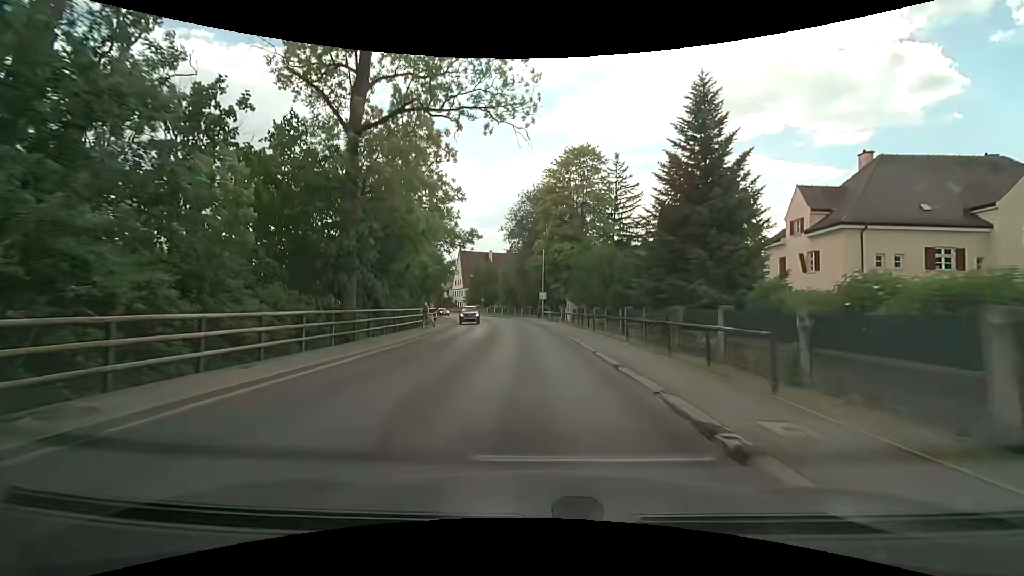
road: secondary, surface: asphalt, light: Day
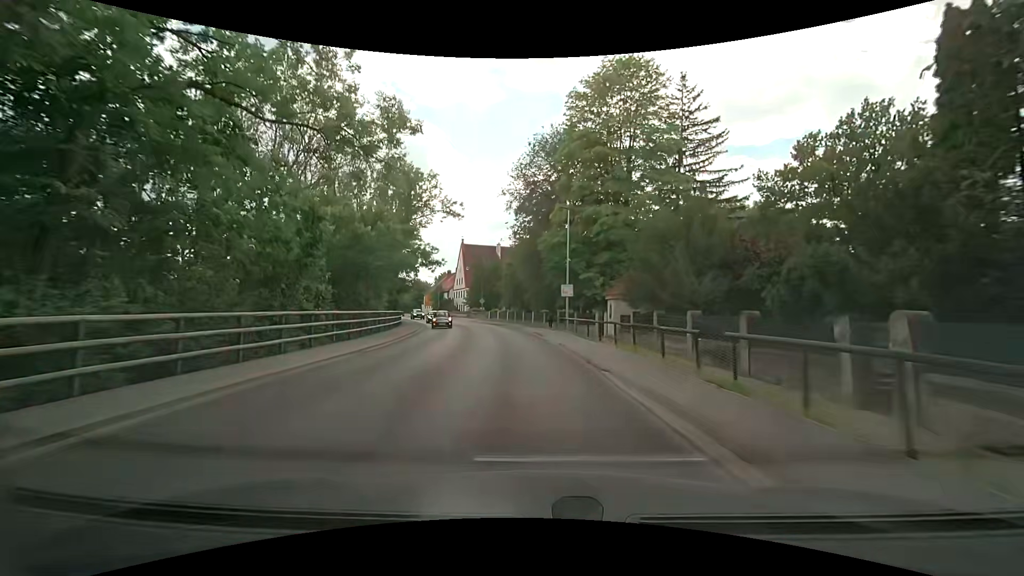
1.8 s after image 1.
(-0.1, +23.1) m; -1°
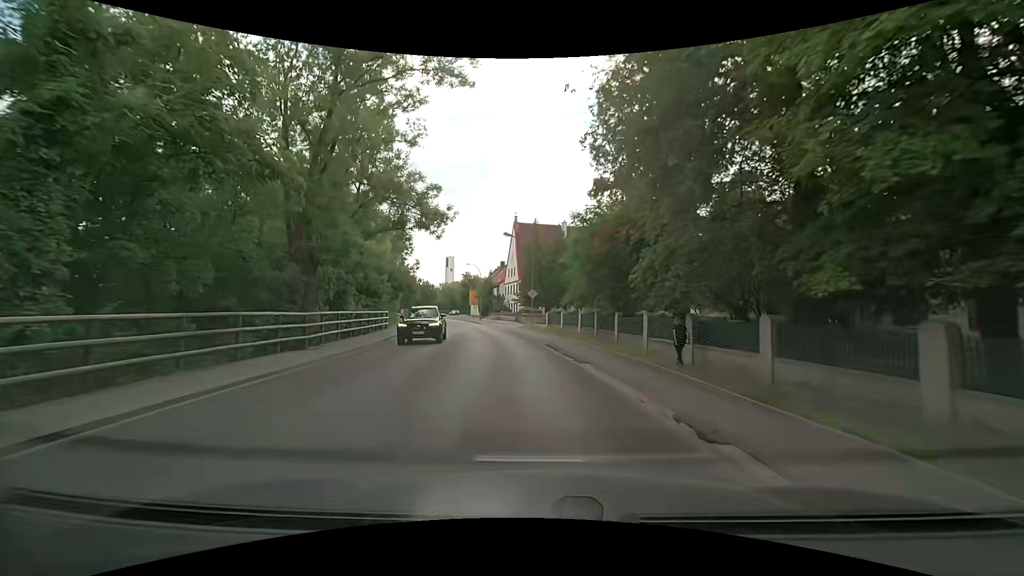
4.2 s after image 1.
(-2.1, +30.7) m; -8°
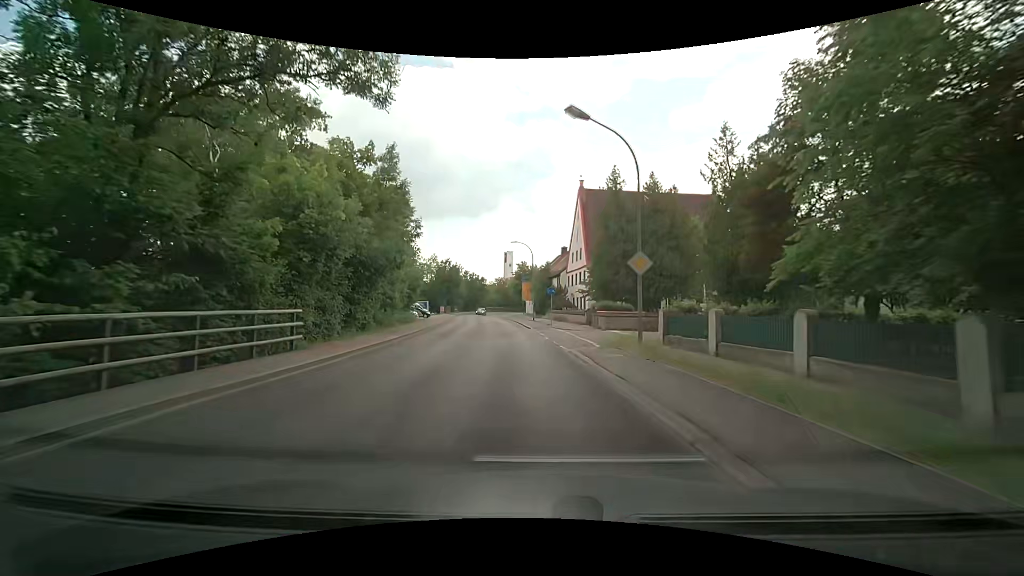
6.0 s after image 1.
(-1.3, +22.7) m; -7°
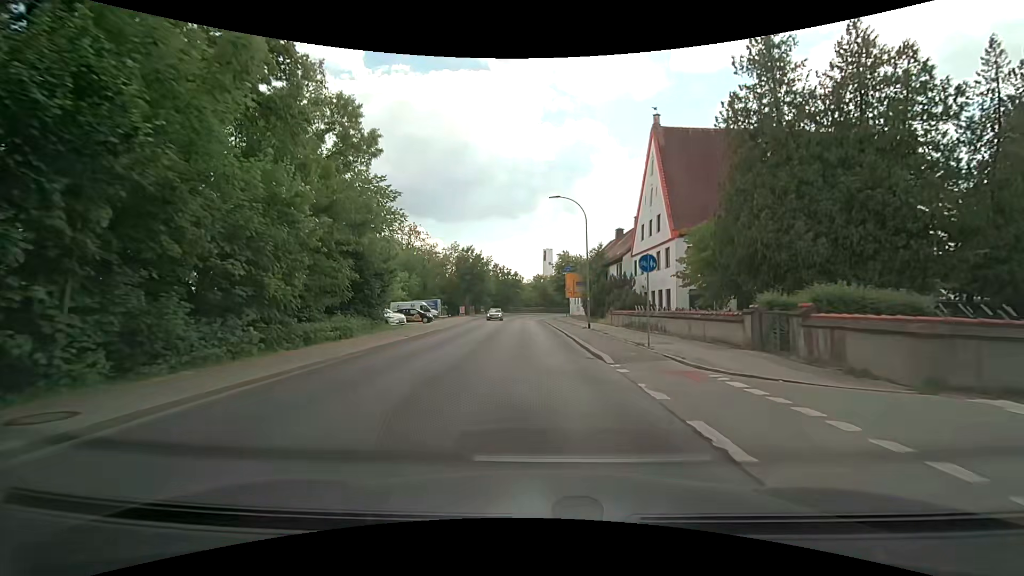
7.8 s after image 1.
(-1.0, +21.8) m; -5°
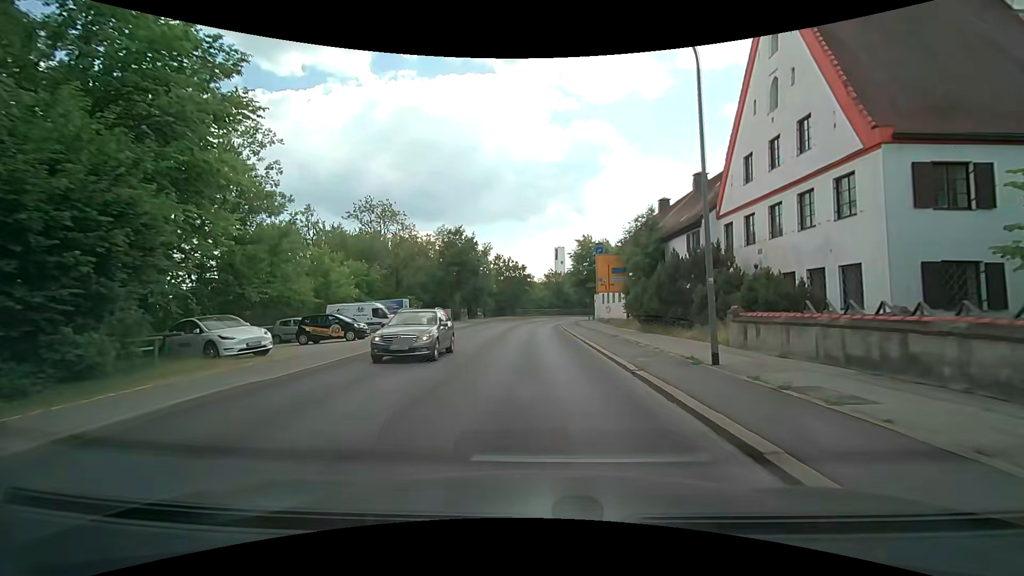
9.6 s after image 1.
(-0.4, +20.9) m; -1°
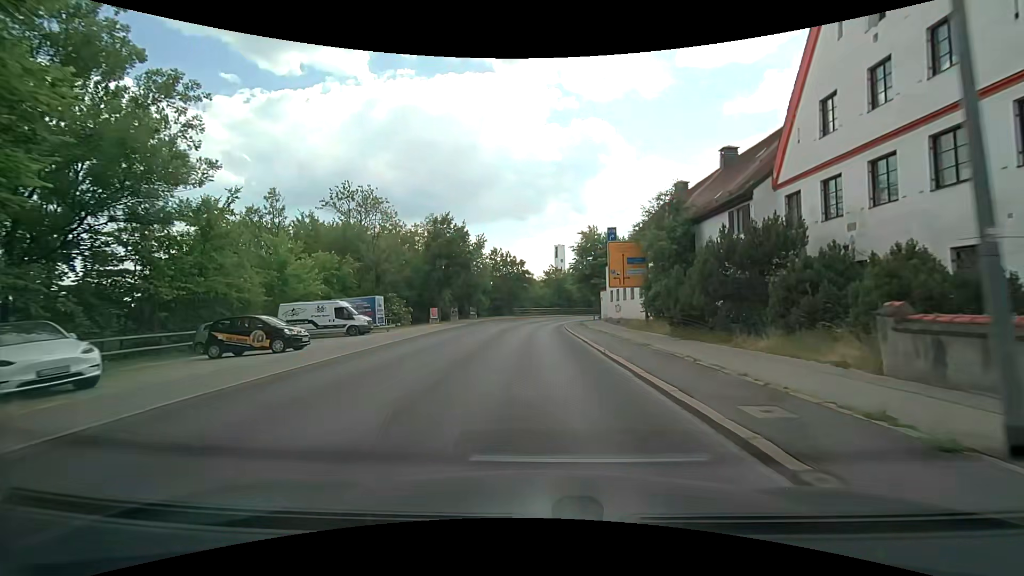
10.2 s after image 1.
(0.0, +7.0) m; 0°
